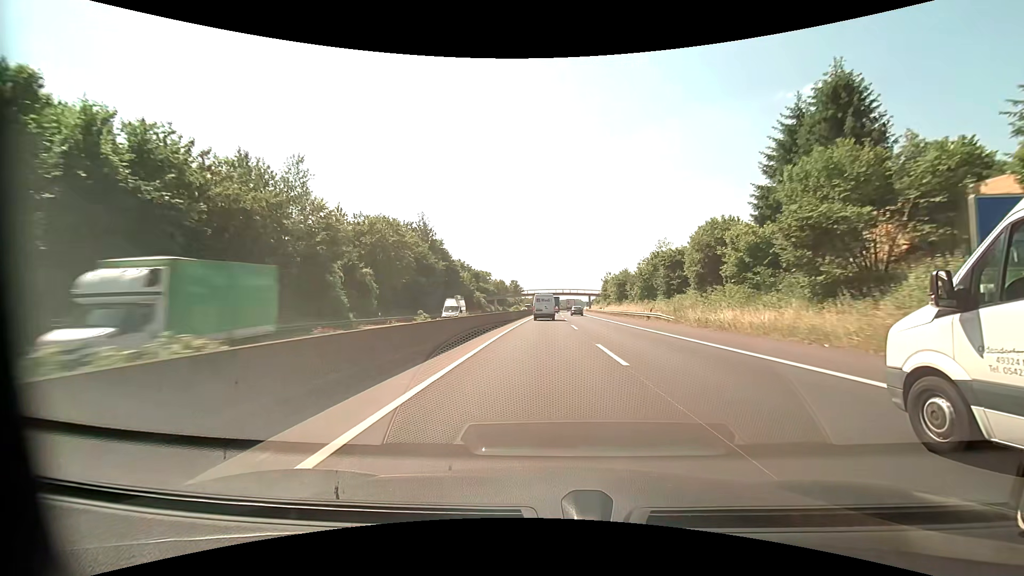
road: motorway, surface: asphalt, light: Day
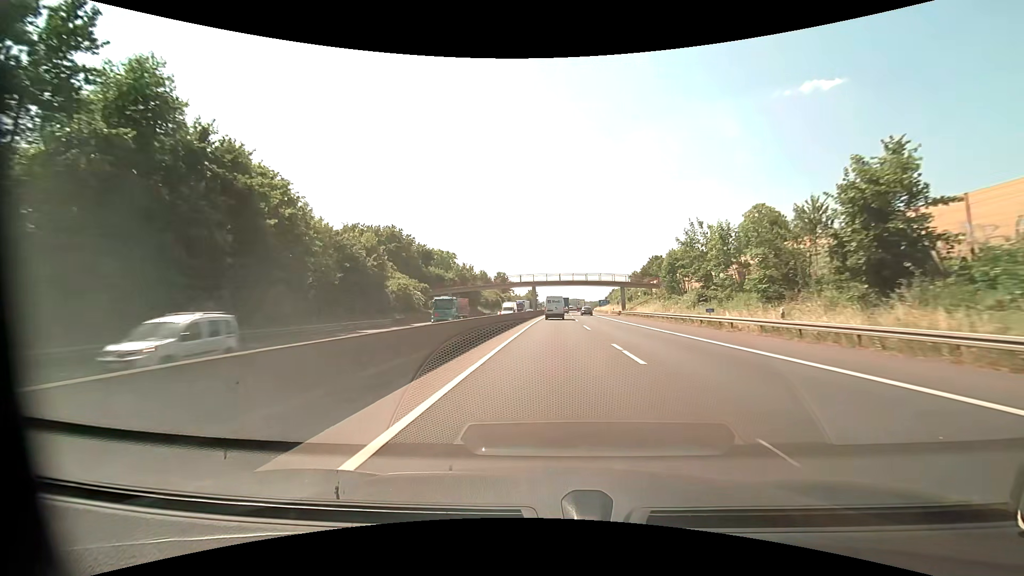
(+0.3, +71.4) m; 0°
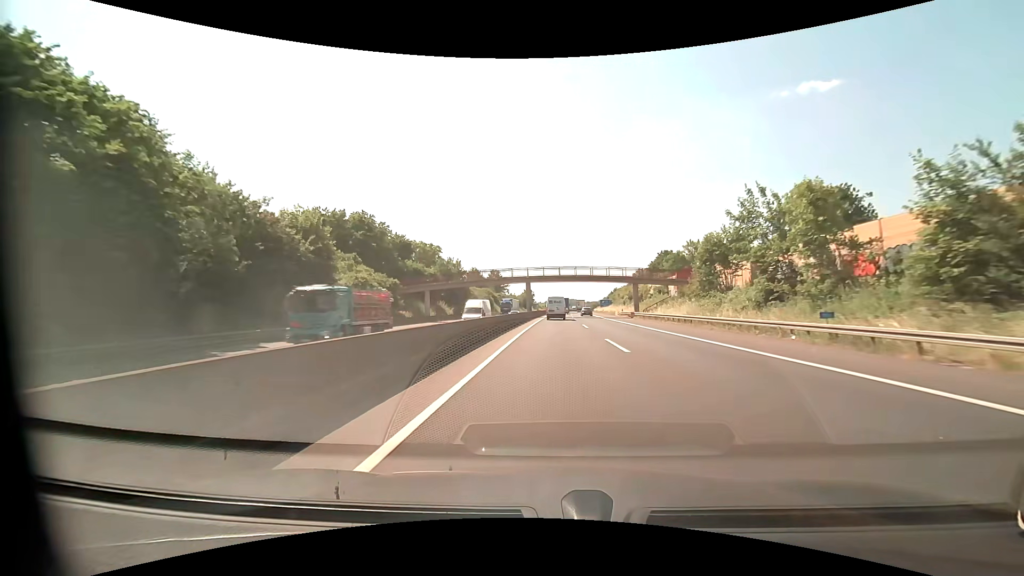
(0.0, +14.6) m; 0°
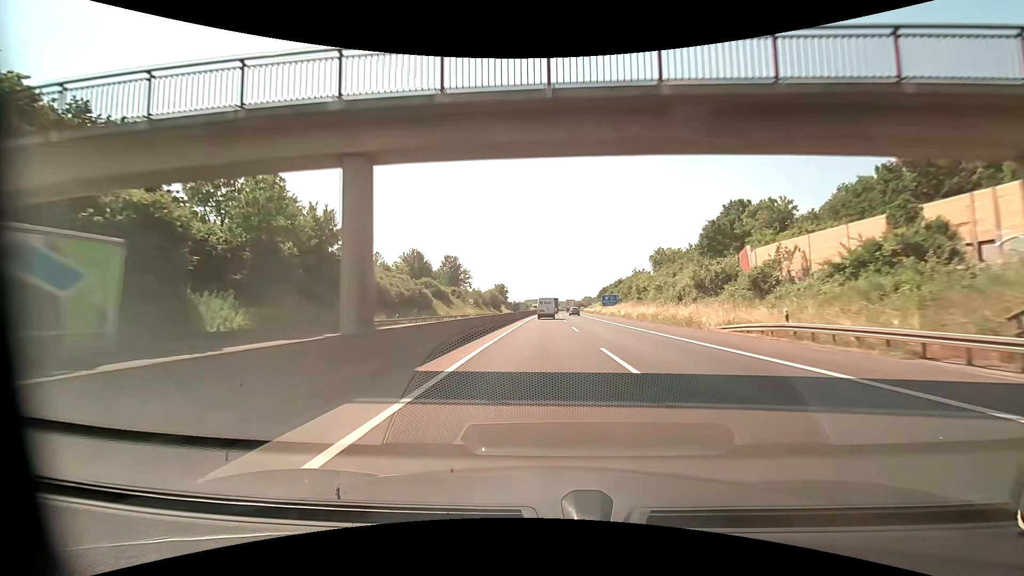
(+1.4, +58.9) m; +2°
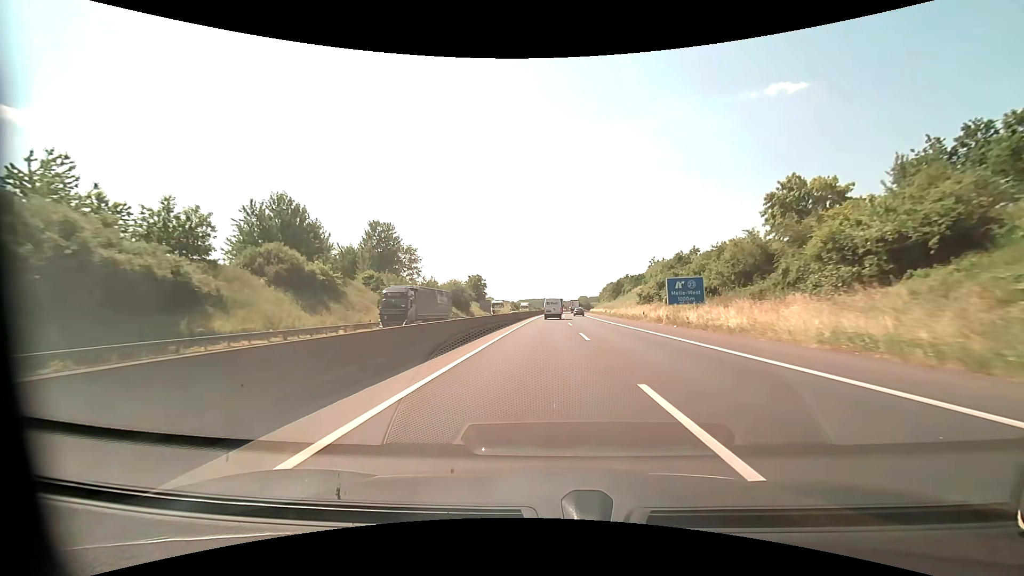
(+0.3, +62.2) m; +1°
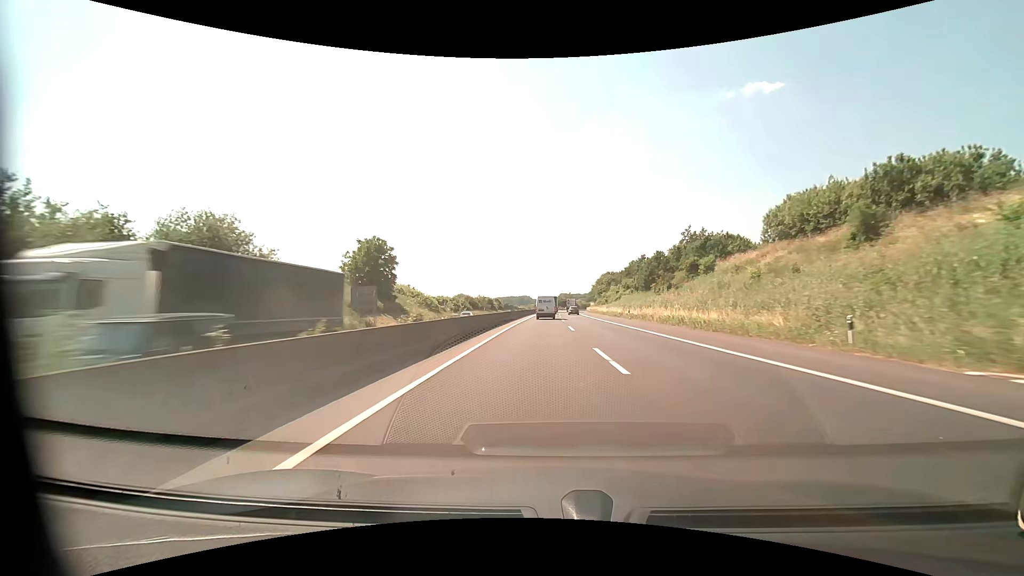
(+1.1, +82.6) m; +2°
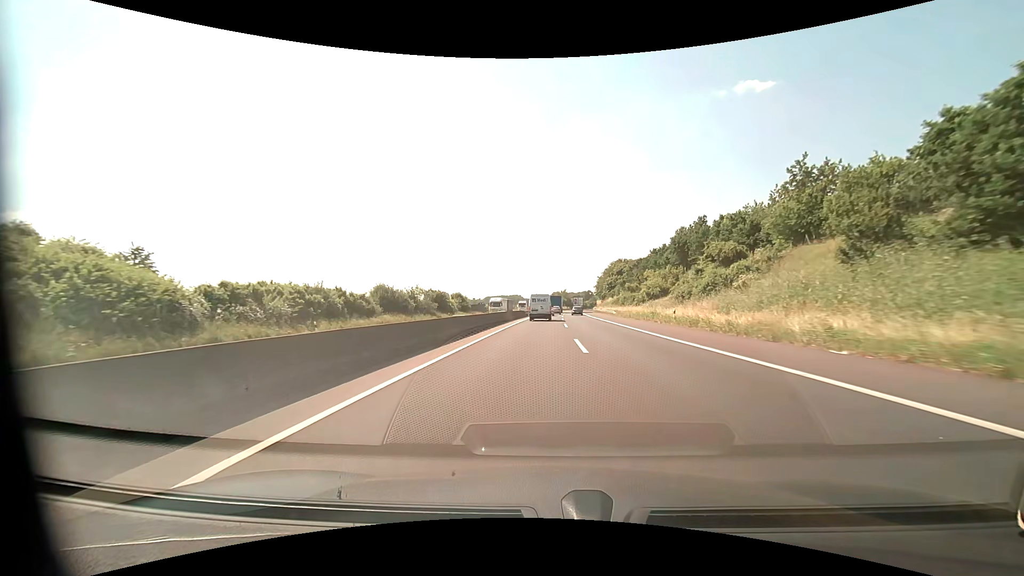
(+1.0, +67.5) m; +1°
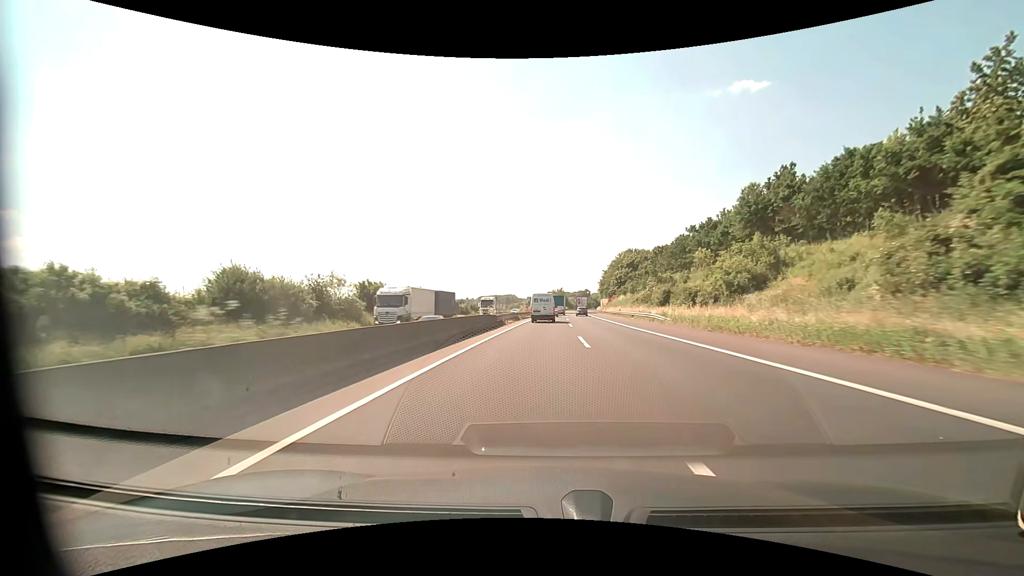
(+0.1, +33.9) m; 0°
(0, +10) (0, +20) (0, +30) (0, +40) (+1, +50) (+1, +60) (+1, +70) (+2, +80) (+2, +90) (+3, +100) m
